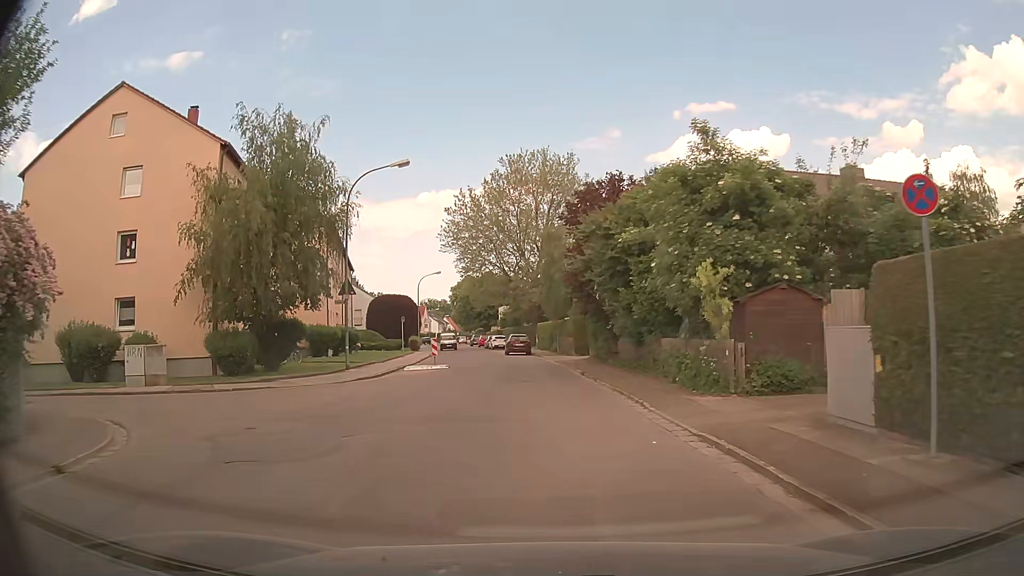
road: unclassified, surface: asphalt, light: Day
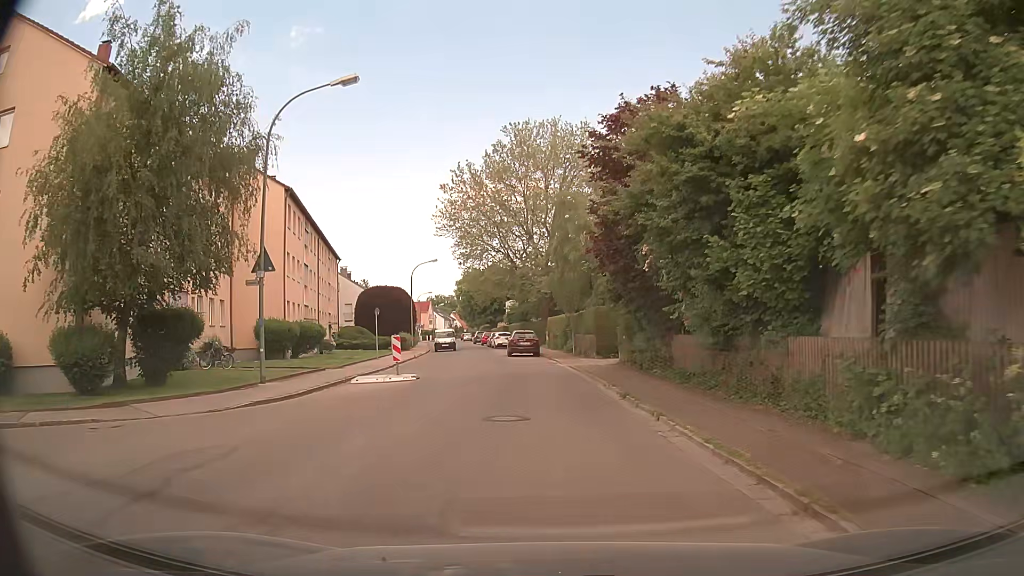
(-0.1, +9.7) m; -1°
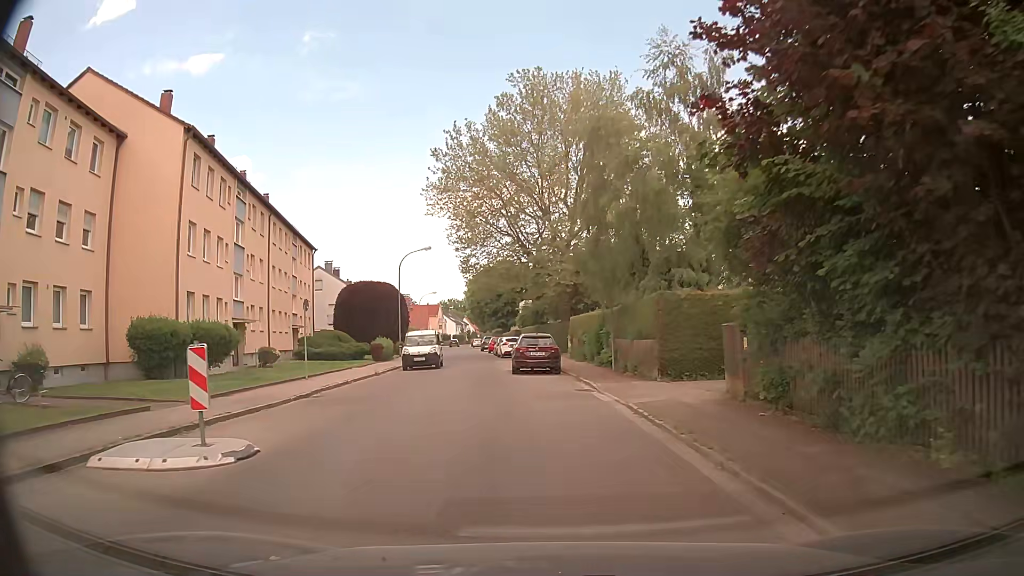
(-0.2, +13.3) m; -1°
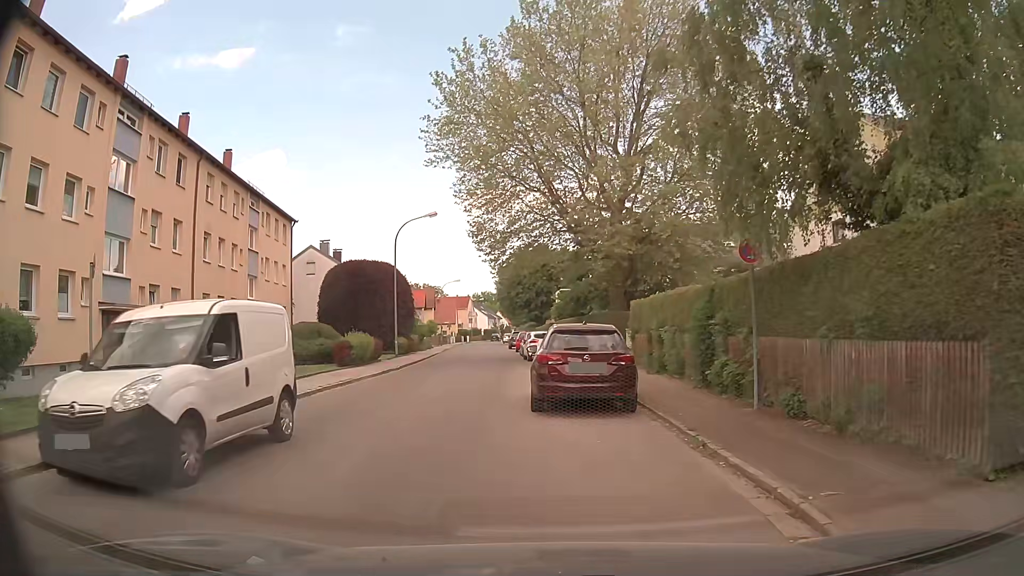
(-0.5, +13.1) m; -3°
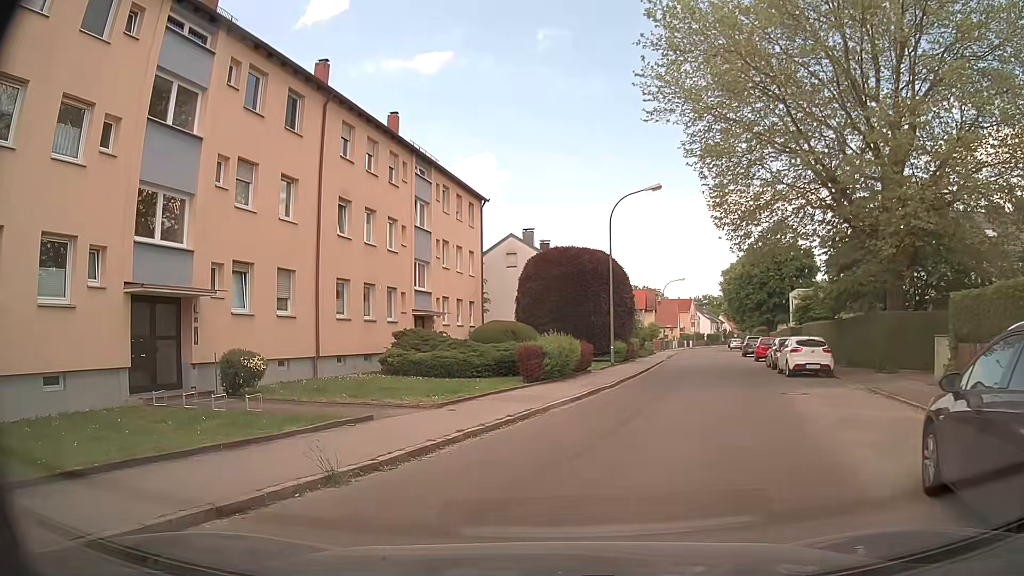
(-1.2, +8.5) m; -19°
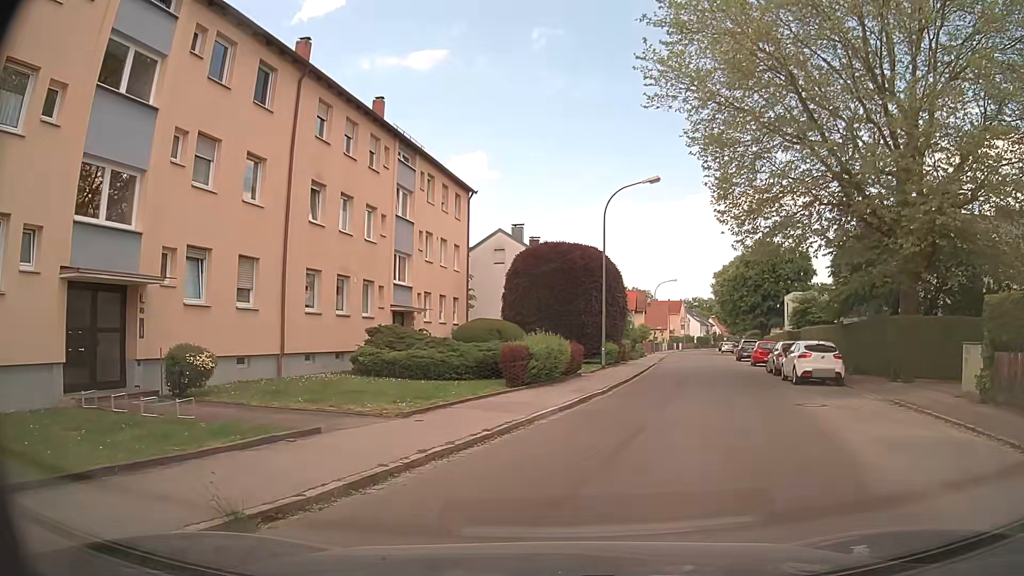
(0.0, +2.1) m; +1°
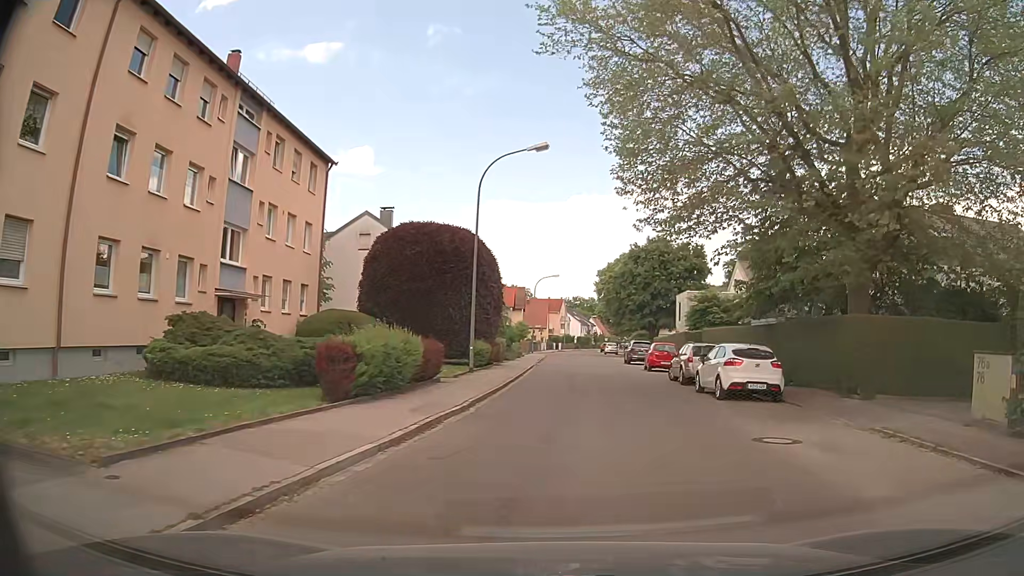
(+0.5, +5.5) m; +10°
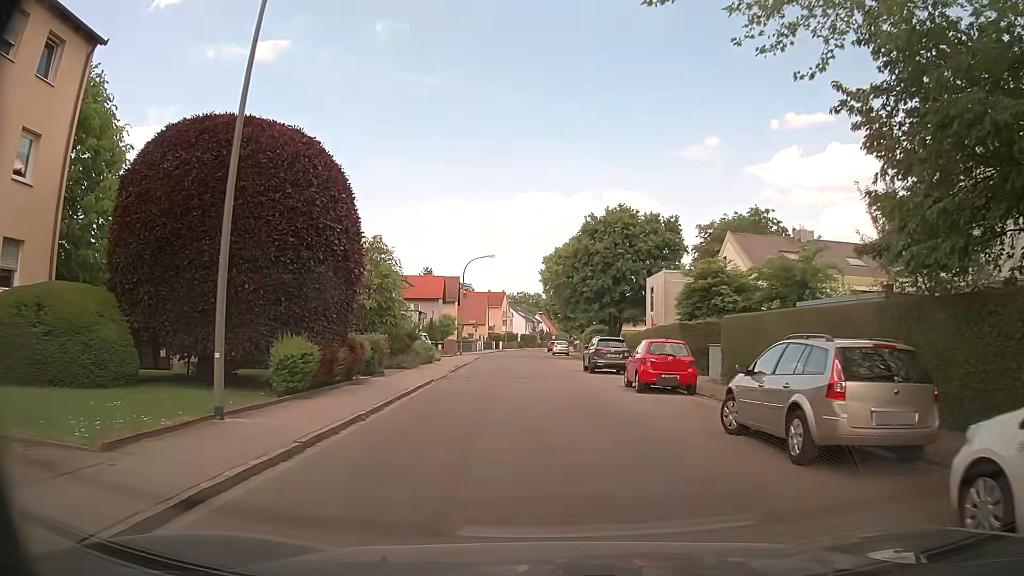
(+1.4, +16.3) m; +6°
(0, +10) (0, +20) (0, +30) (-1, +40) (-1, +50) (-2, +60) (-2, +70) (-2, +80) (-2, +90) (-2, +100) m
